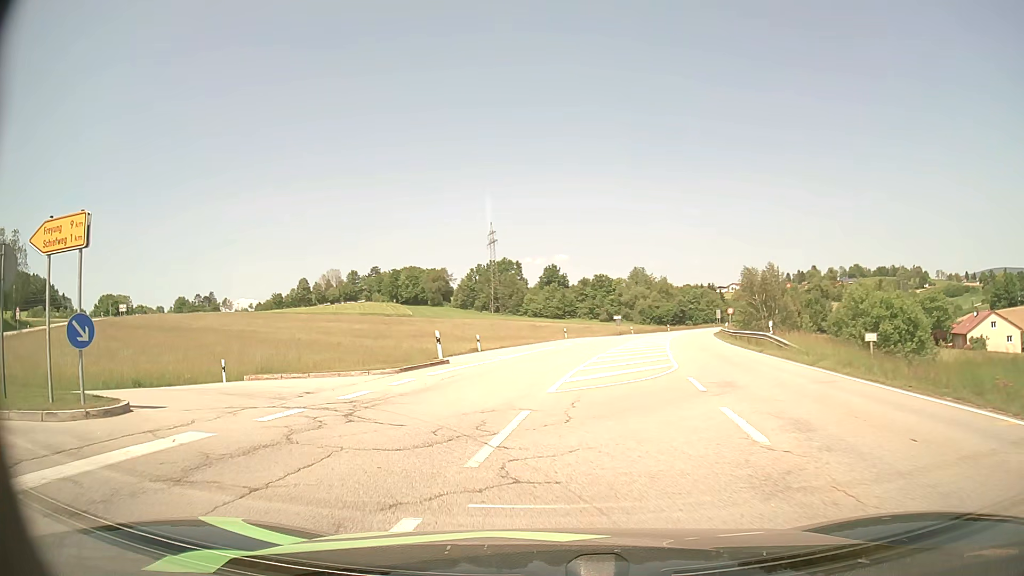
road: secondary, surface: asphalt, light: Day
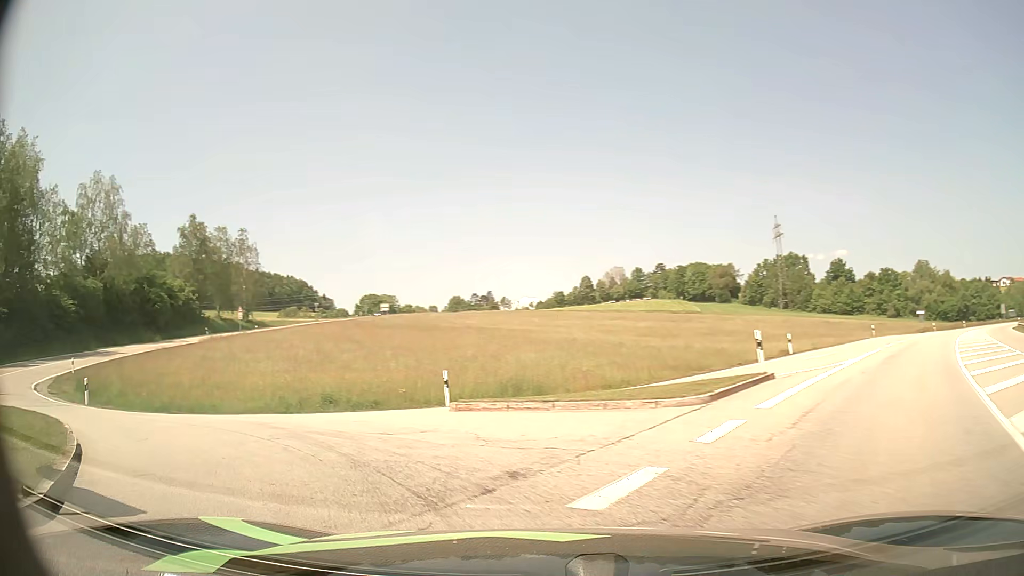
(-1.3, +7.9) m; -23°
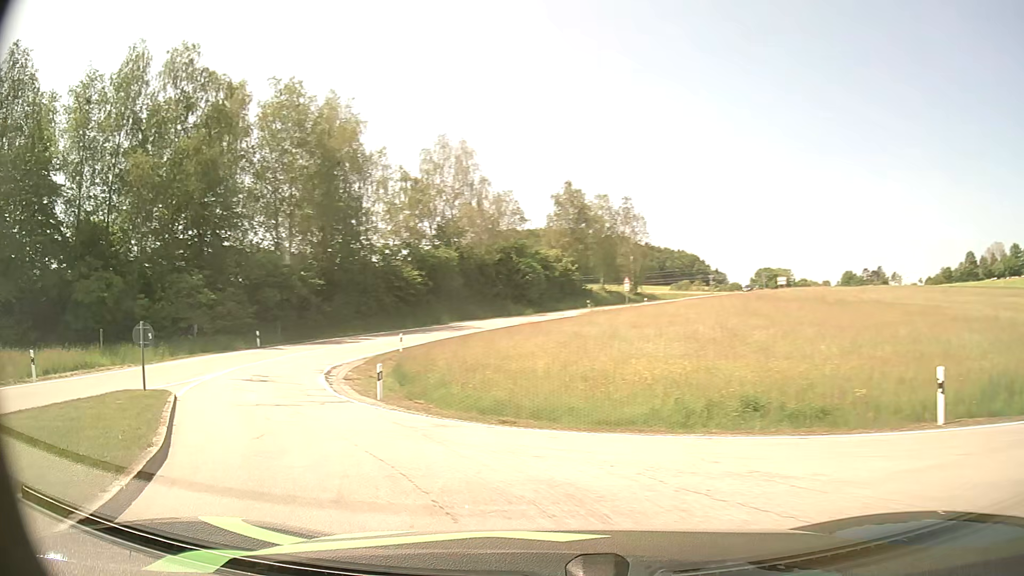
(-2.3, +7.6) m; -33°
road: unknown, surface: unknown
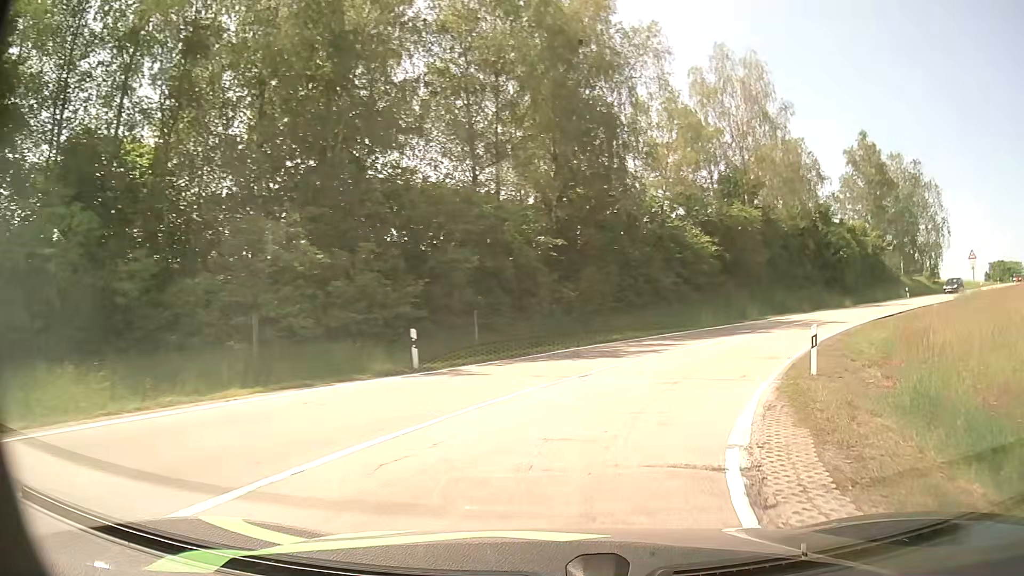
(-9.8, +23.5) m; -21°
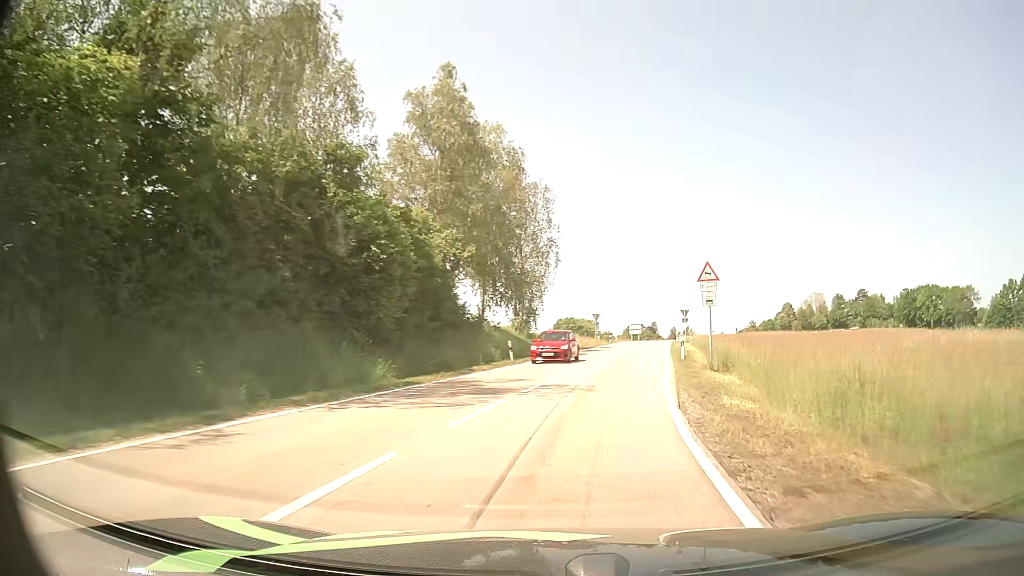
(+13.2, +30.3) m; +40°
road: secondary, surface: asphalt
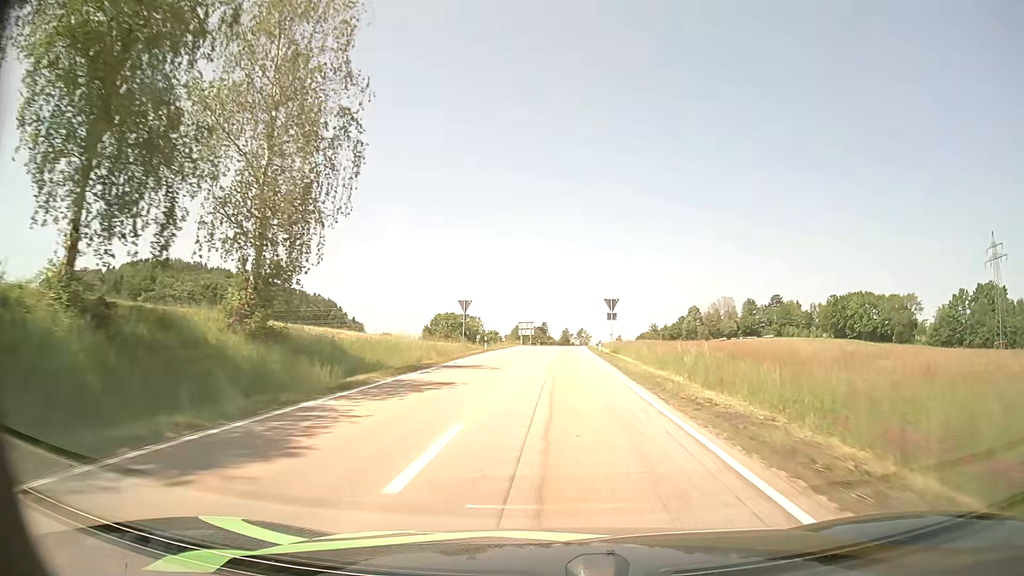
(+4.2, +33.7) m; +10°
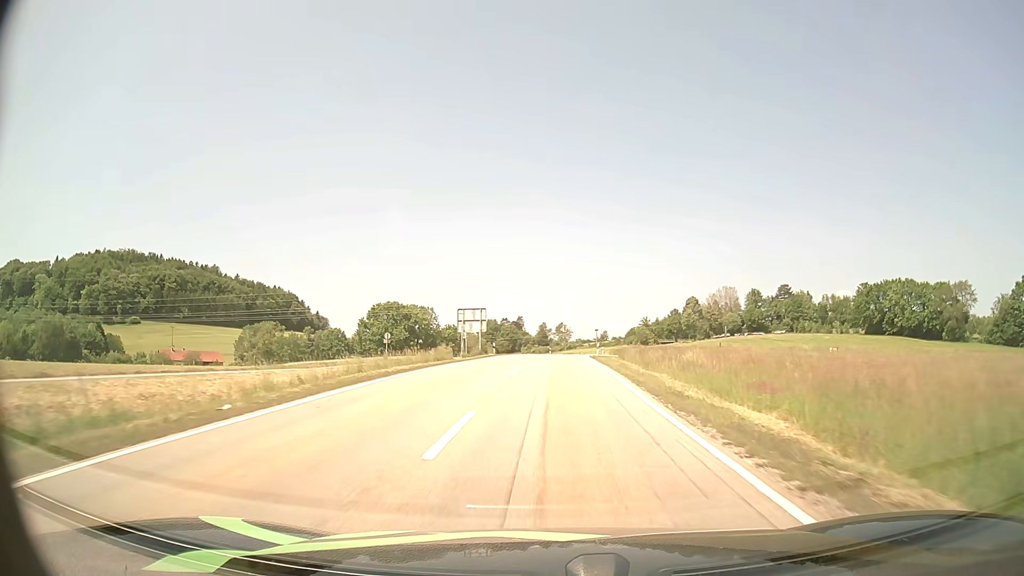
(+1.0, +50.5) m; +2°
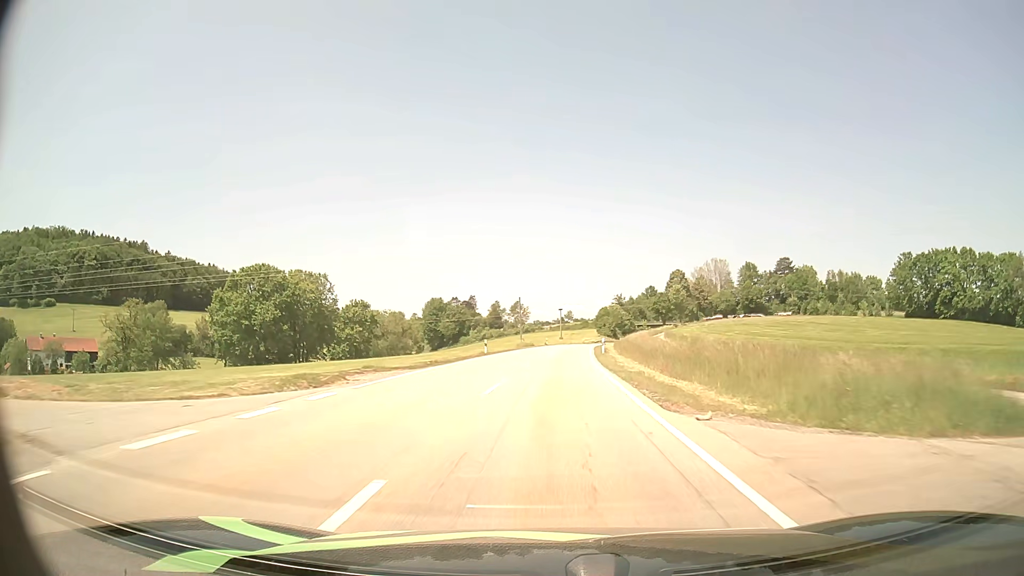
(+1.5, +56.9) m; +3°
(0, +10) (0, +20) (+1, +30) (+1, +40) (+1, +50) (+2, +60) (+3, +70) (+4, +80) (+5, +90) (+6, +100) m
